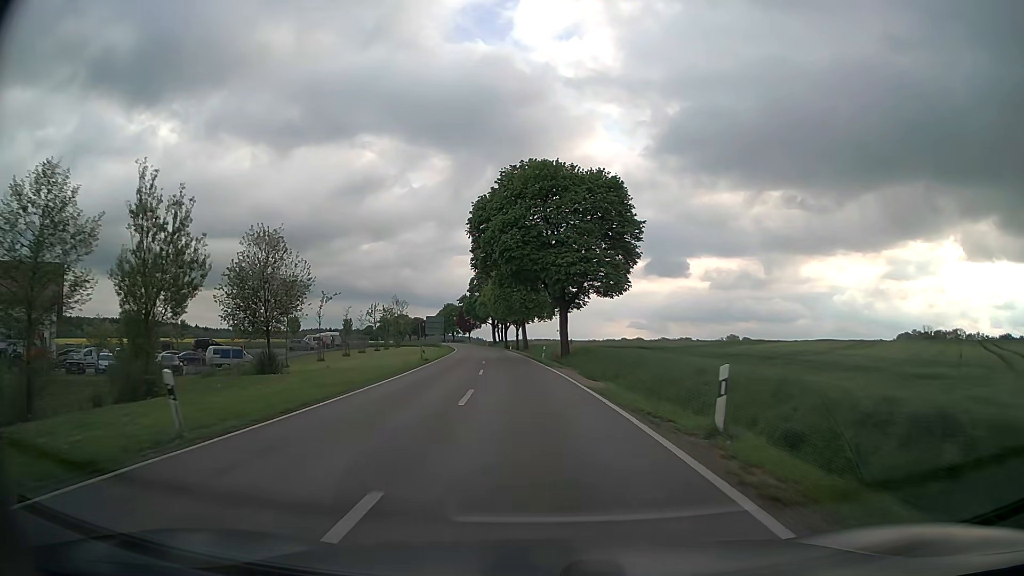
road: secondary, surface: asphalt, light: Day
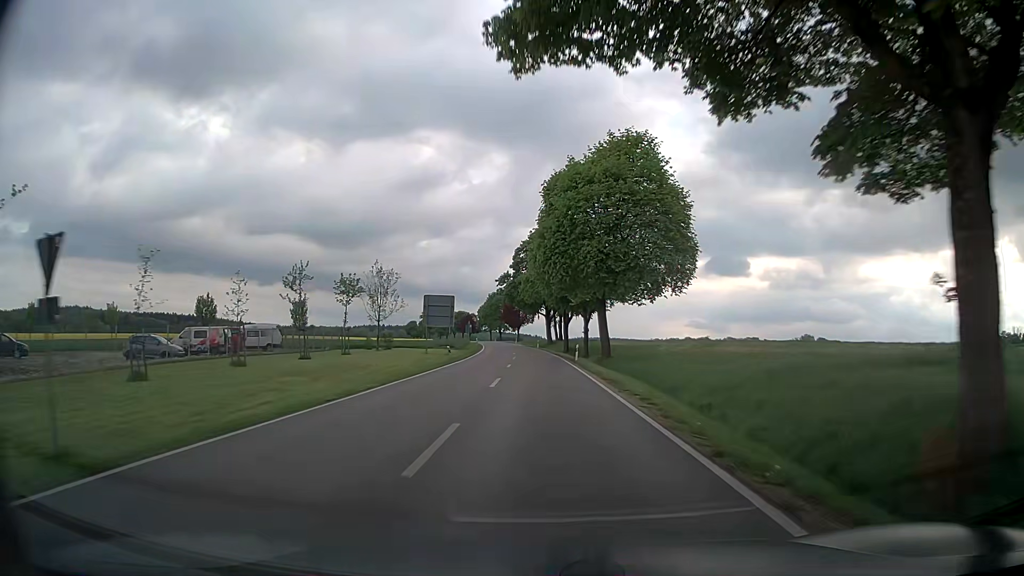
(-2.8, +43.8) m; -6°
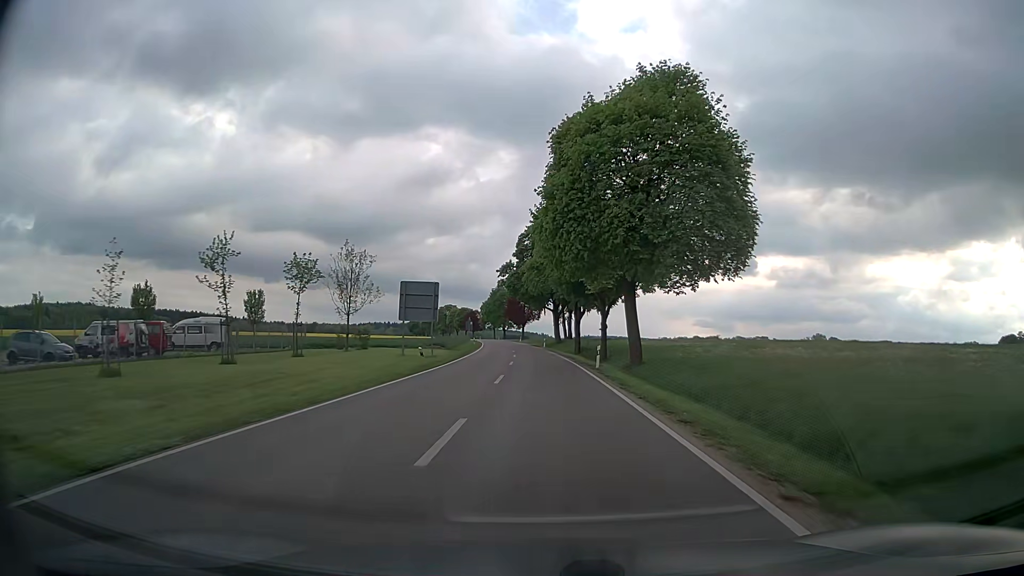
(0.0, +11.7) m; 0°
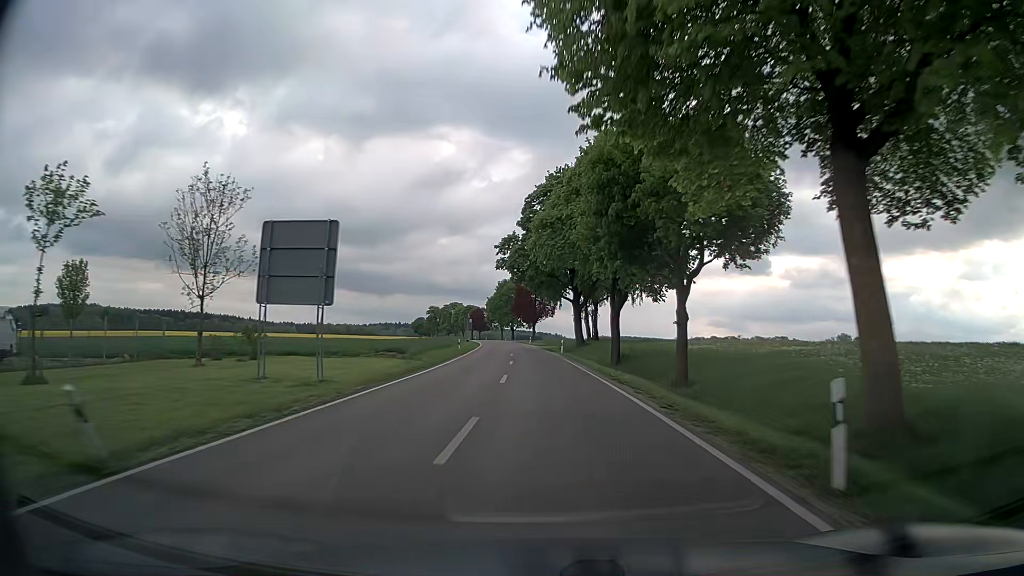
(-0.3, +24.1) m; -1°
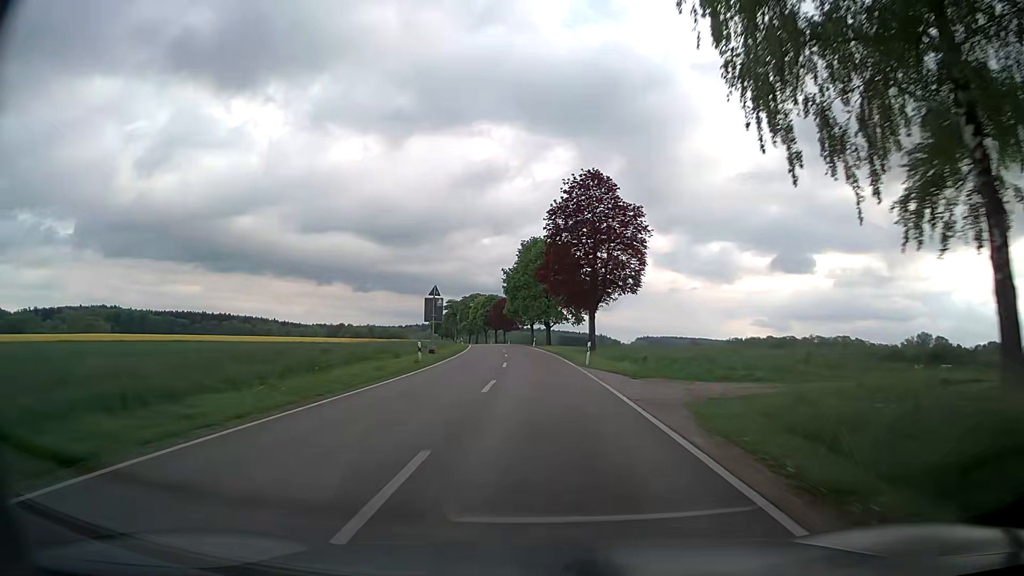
(-1.8, +63.8) m; -4°
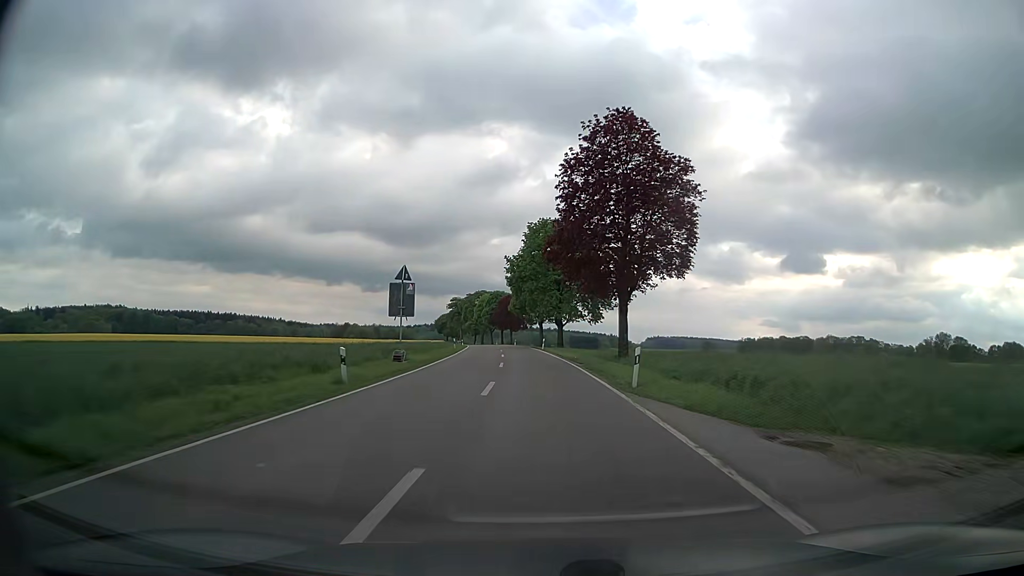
(-0.1, +13.2) m; -1°
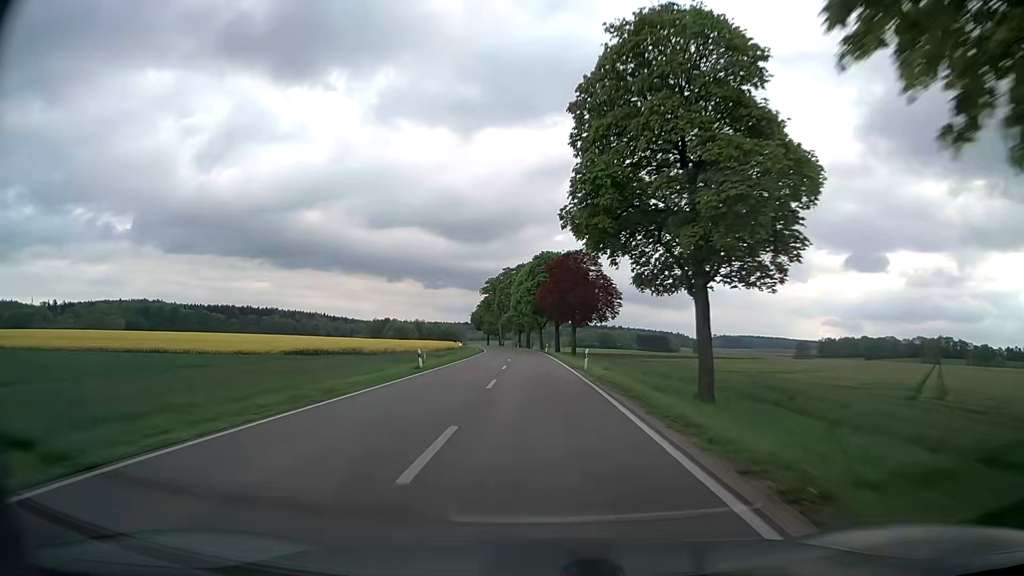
(-2.8, +69.1) m; -5°
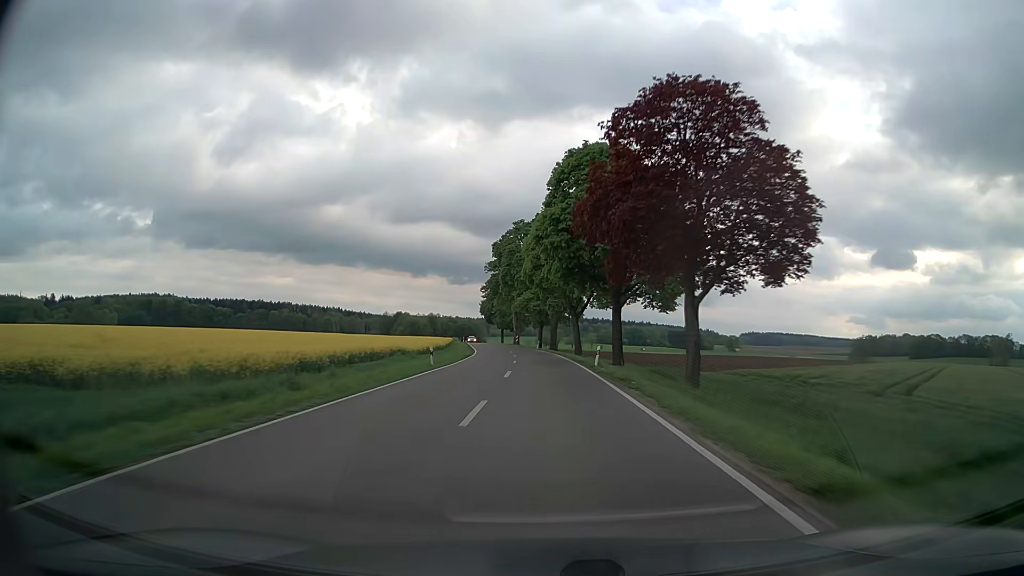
(-0.9, +44.6) m; -2°
(0, +10) (0, +20) (0, +30) (-1, +40) (-1, +50) (-2, +60) (-3, +70) (-4, +80) (-5, +90) (-6, +100) m
